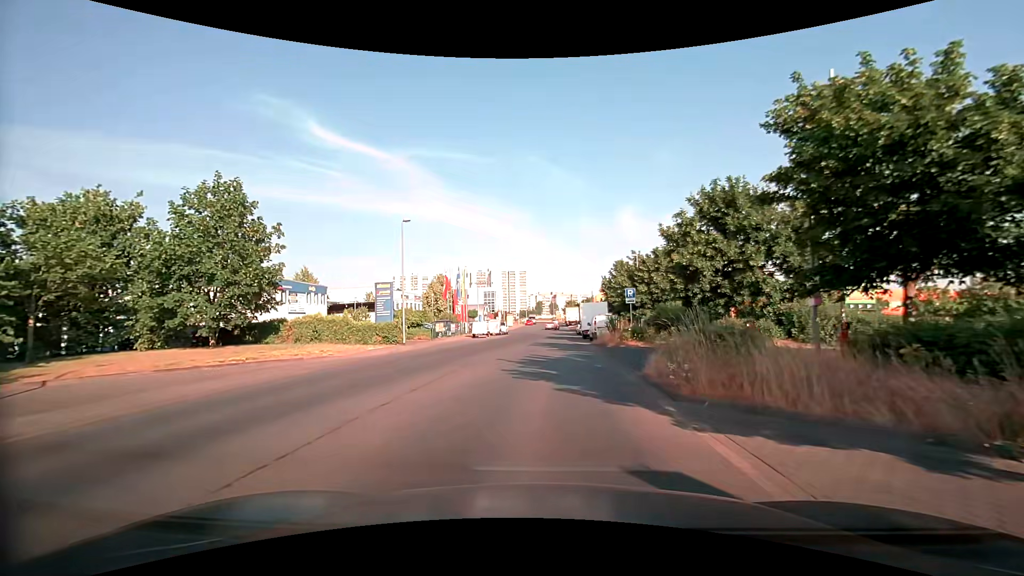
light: Day
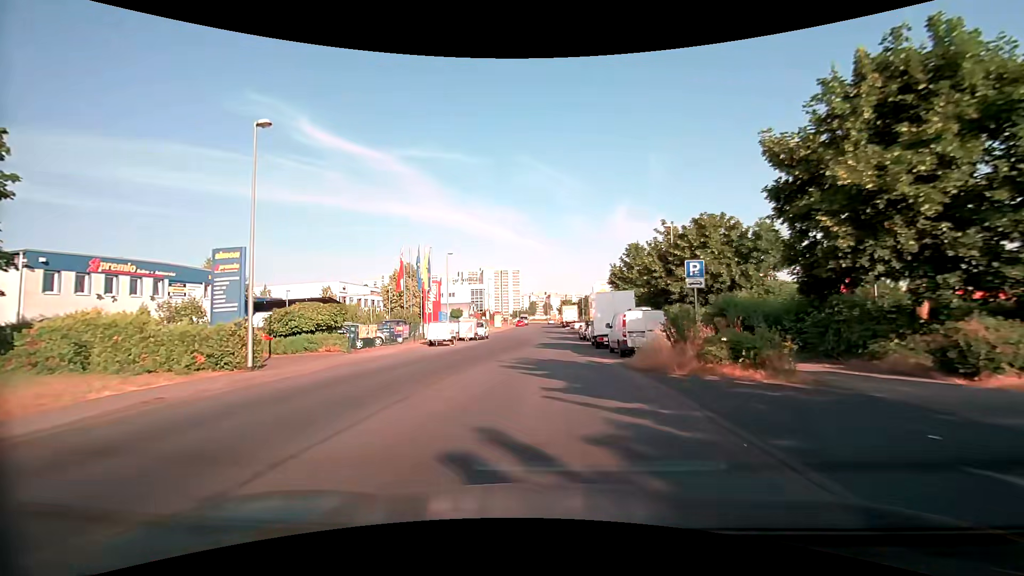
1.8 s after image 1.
(+0.3, +15.3) m; +1°
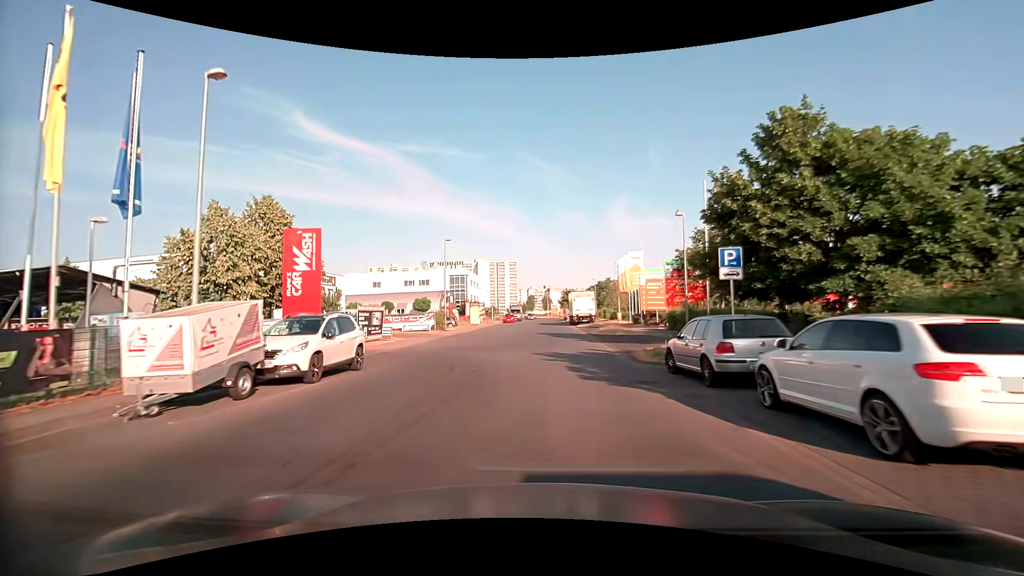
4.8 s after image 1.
(0.0, +32.0) m; 0°
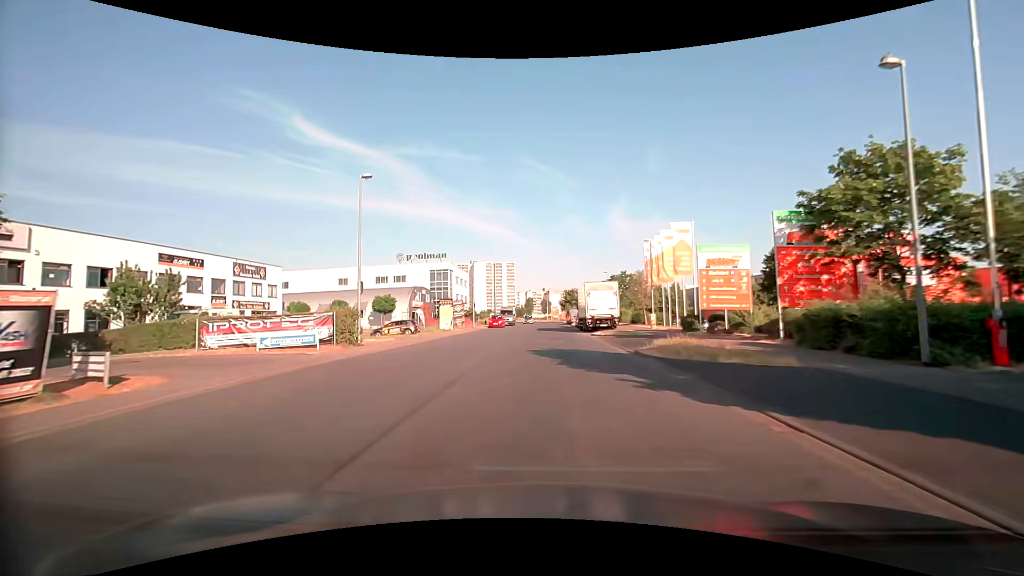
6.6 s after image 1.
(0.0, +19.0) m; 0°
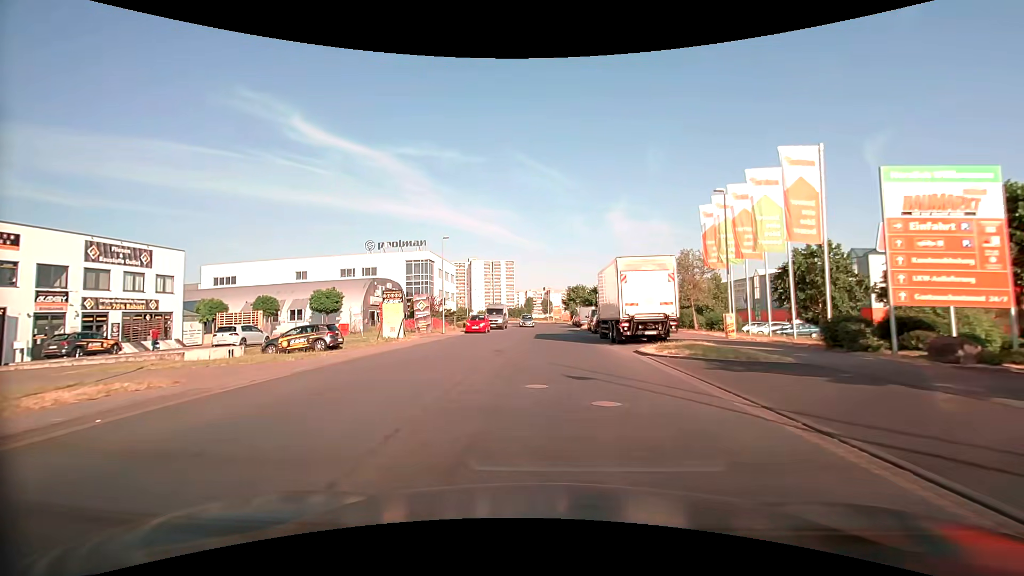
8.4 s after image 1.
(0.0, +16.8) m; 0°
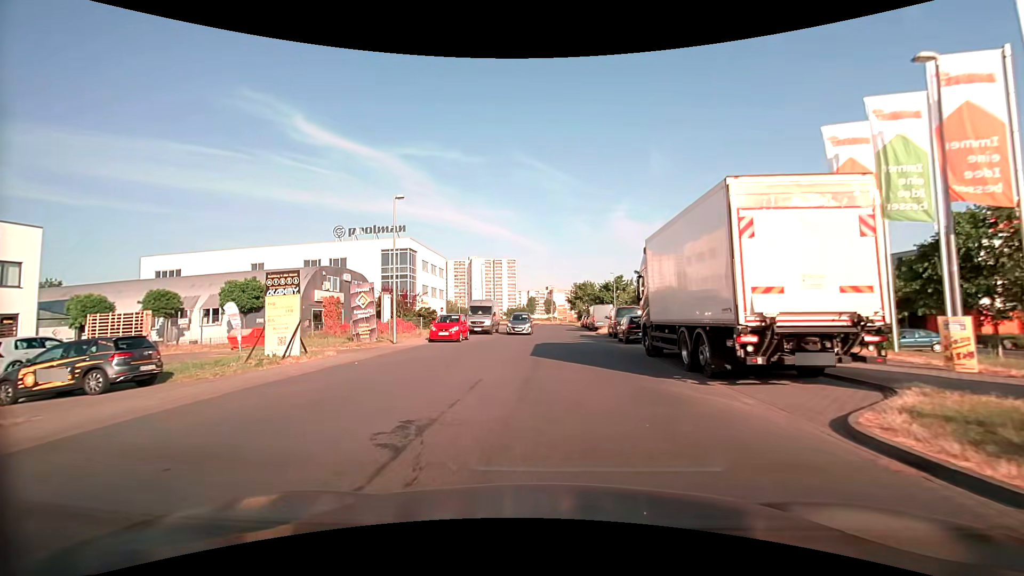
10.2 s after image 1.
(0.0, +13.0) m; 0°
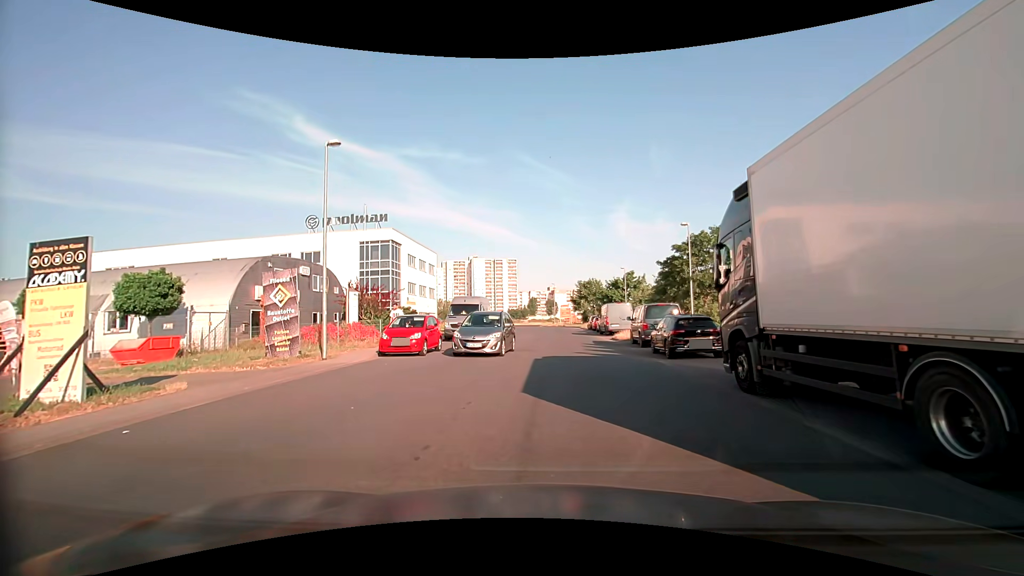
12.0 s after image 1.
(0.0, +8.0) m; 0°
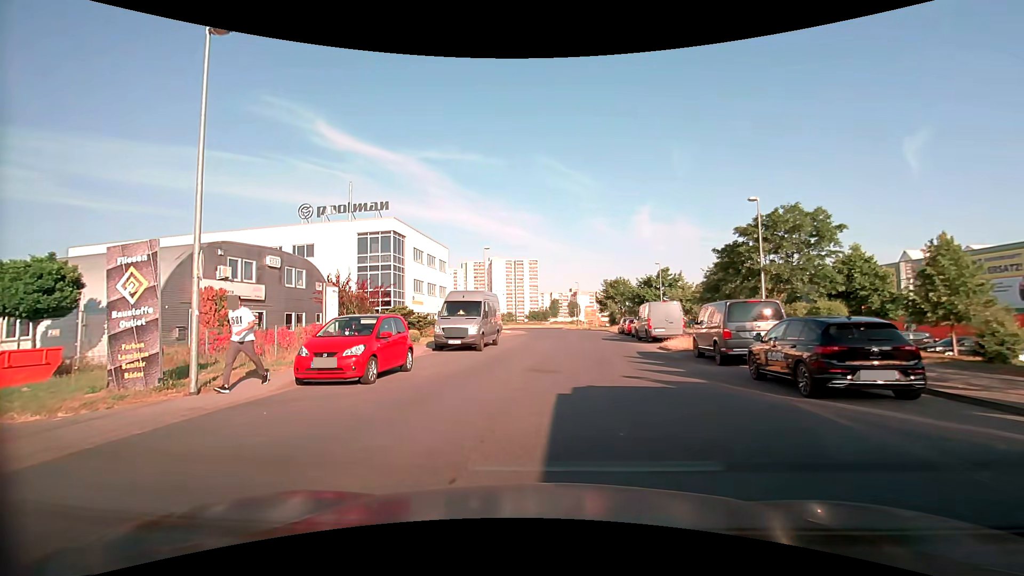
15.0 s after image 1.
(0.0, +7.3) m; -2°
